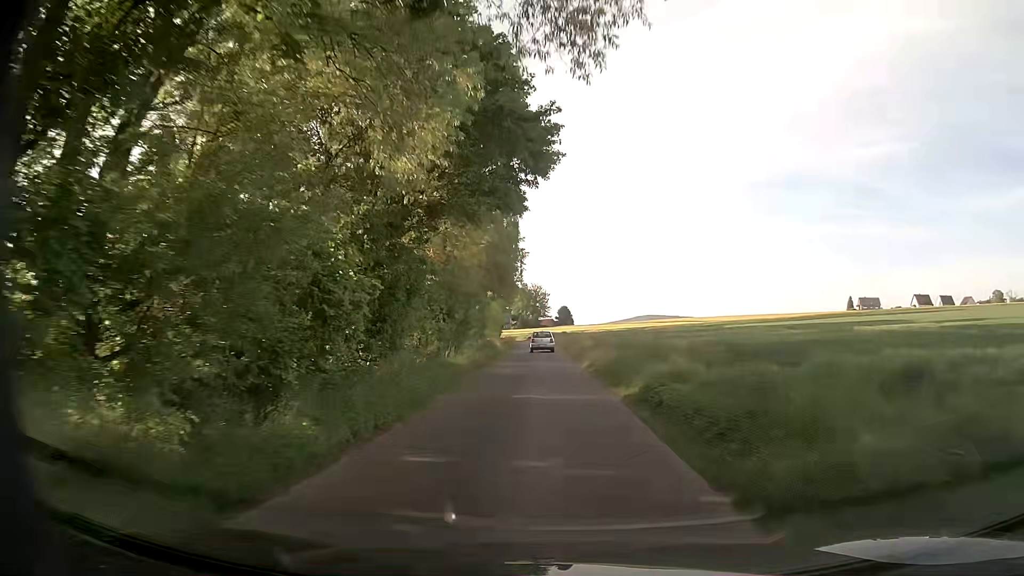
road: unclassified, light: Day
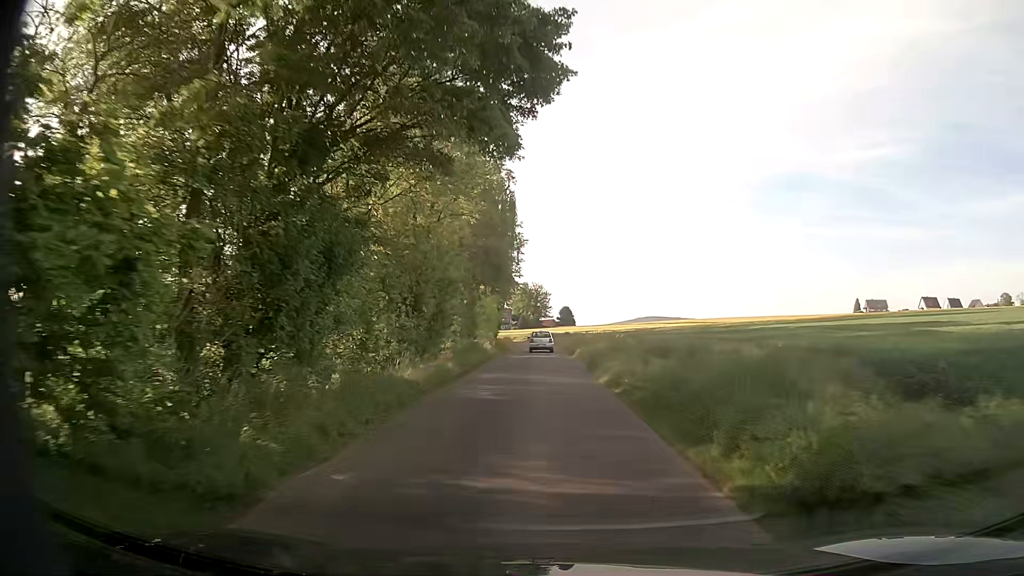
(0.0, +8.5) m; 0°
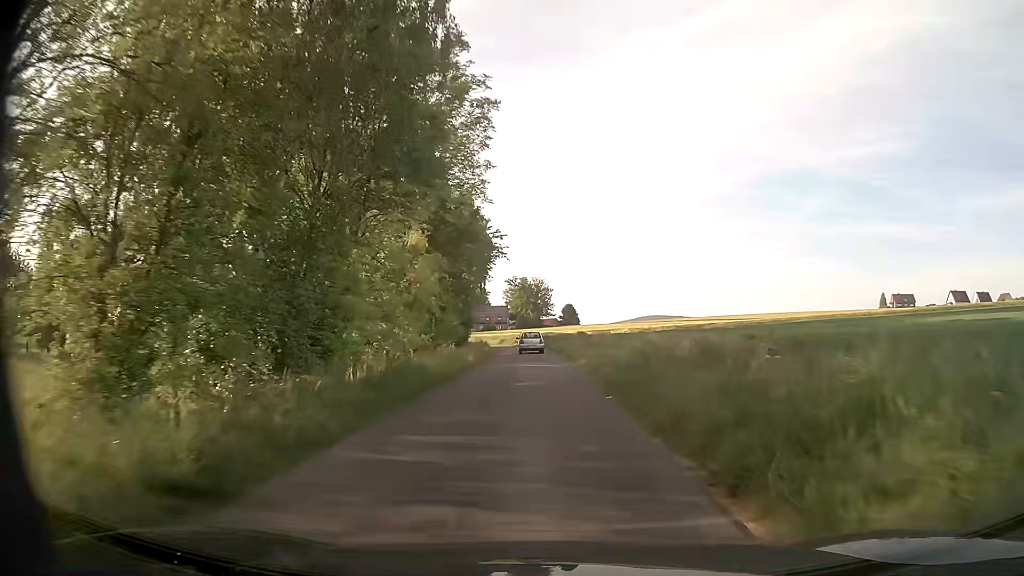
(0.0, +33.5) m; 0°
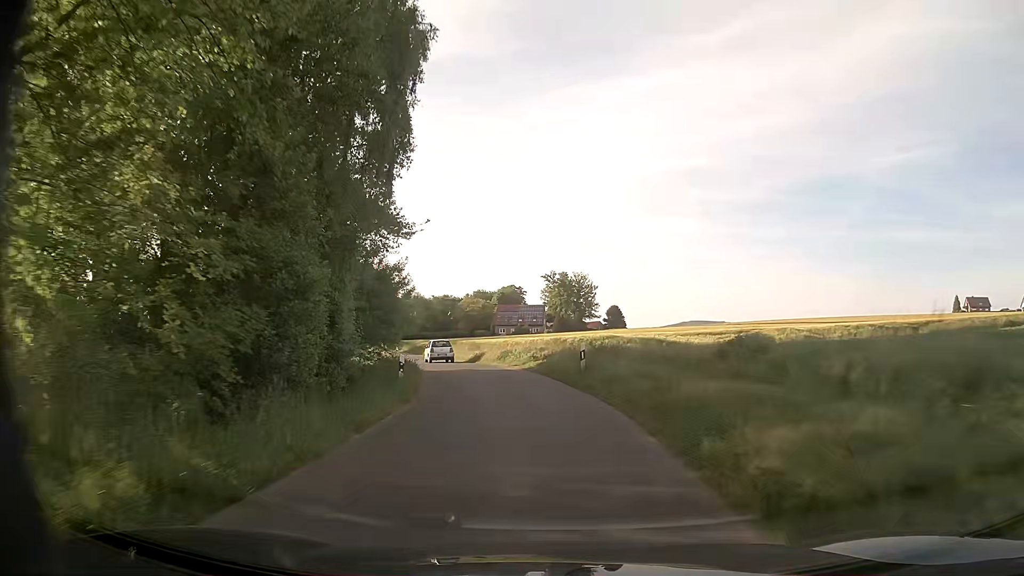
(-1.0, +41.2) m; -4°
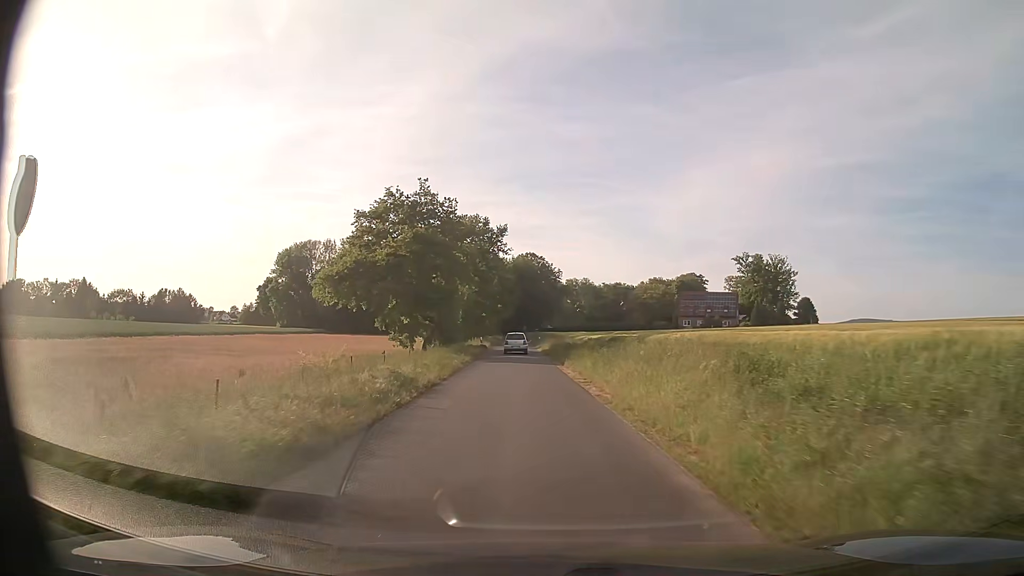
(-5.8, +40.7) m; -14°
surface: asphalt
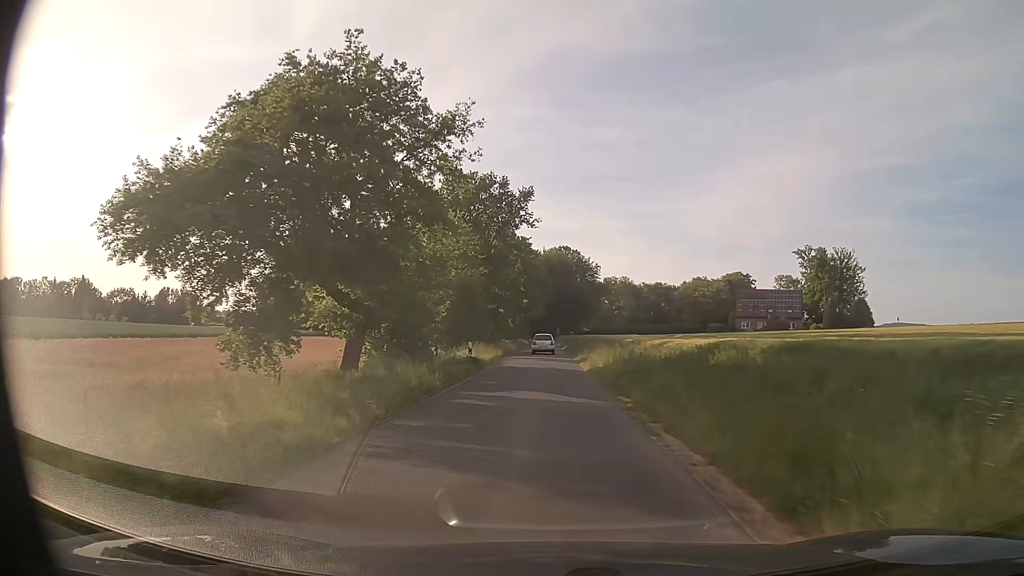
(-0.7, +25.9) m; -3°
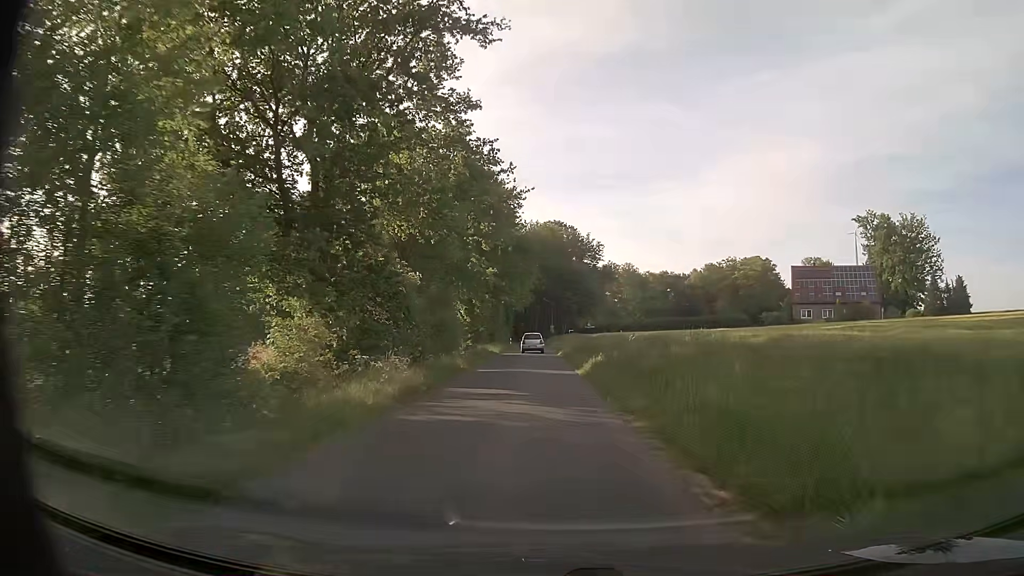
(+0.2, +43.7) m; +1°
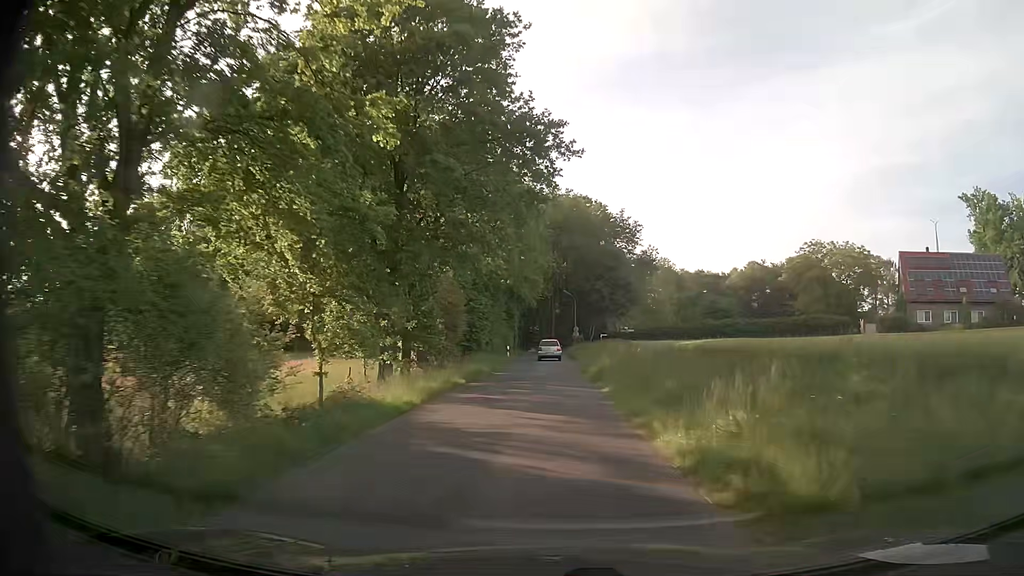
(-0.5, +34.9) m; -2°
(0, +10) (0, +20) (0, +30) (0, +40) (0, +50) (0, +60) (0, +70) (+1, +80) (-1, +90) (-8, +97) m
